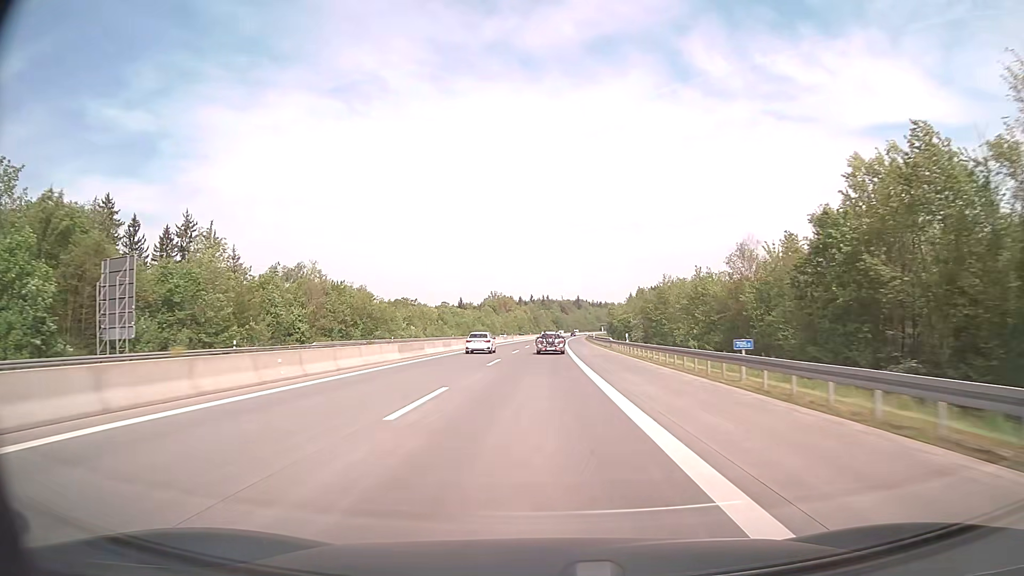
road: motorway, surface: asphalt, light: Day
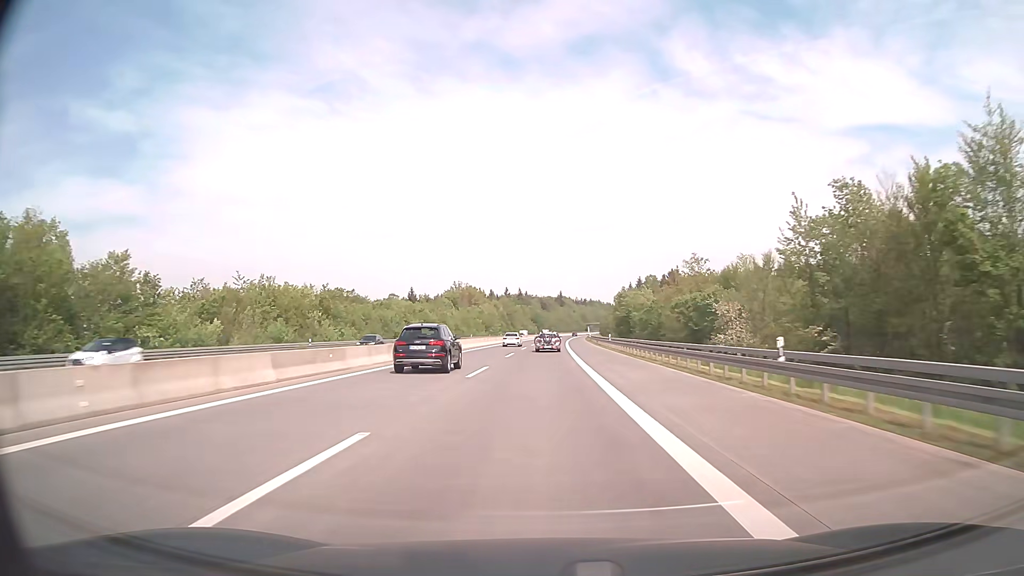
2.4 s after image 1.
(+1.1, +79.3) m; +2°
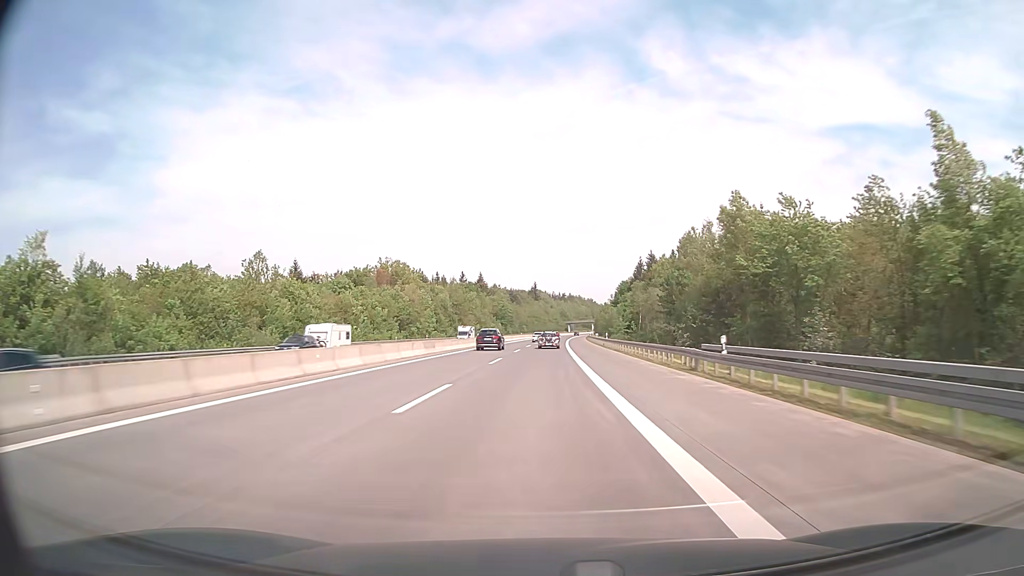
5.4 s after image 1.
(+1.9, +99.1) m; +2°
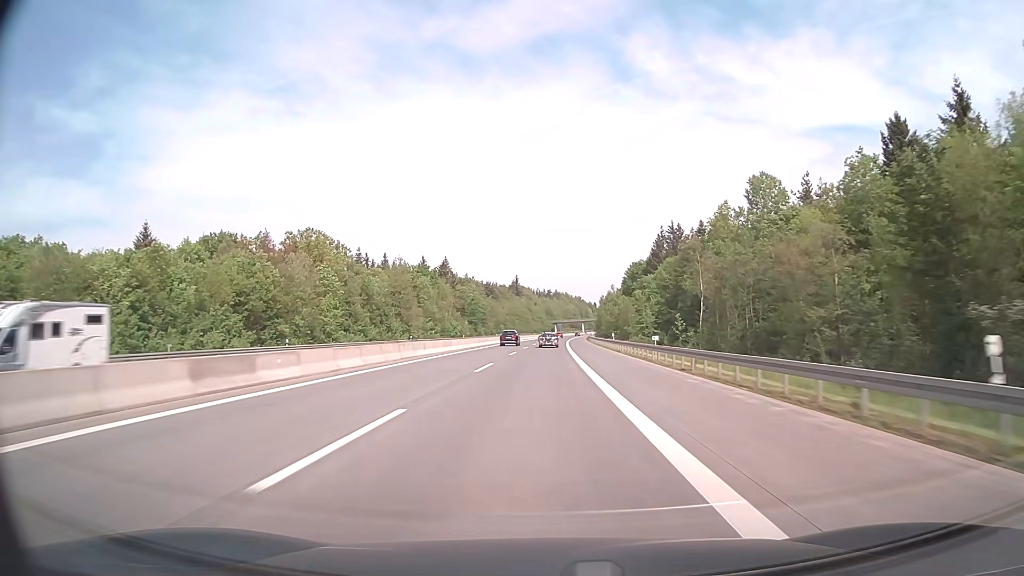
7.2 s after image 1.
(+0.7, +59.5) m; +1°
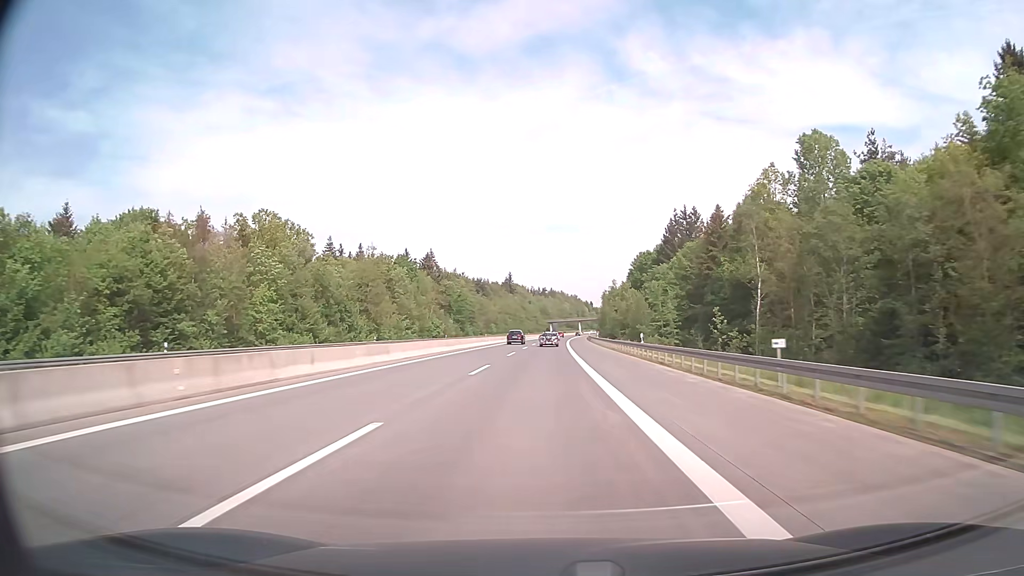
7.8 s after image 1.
(+0.1, +19.8) m; 0°
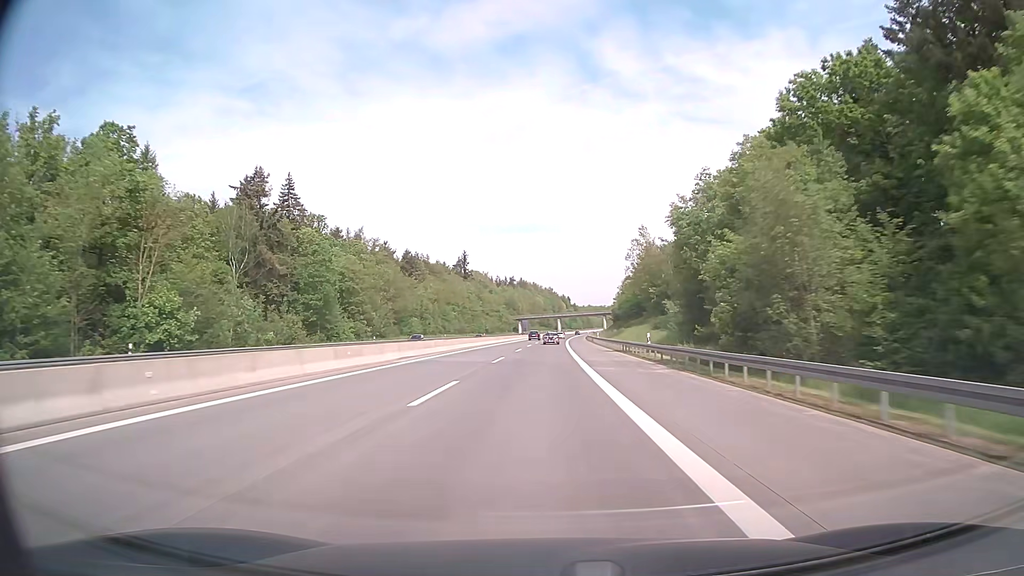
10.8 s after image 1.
(+2.0, +99.0) m; +2°
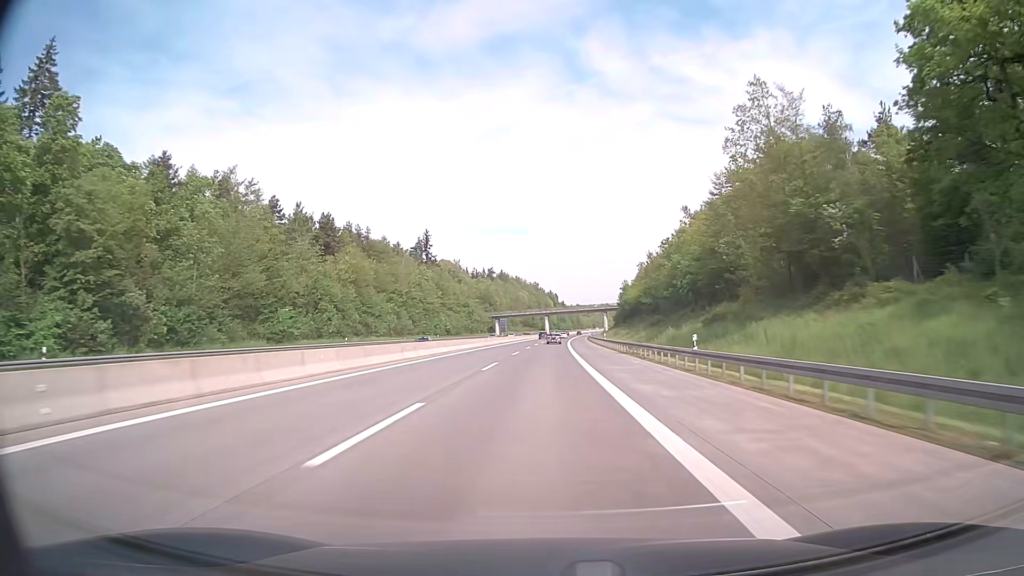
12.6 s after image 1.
(+0.6, +59.4) m; +1°
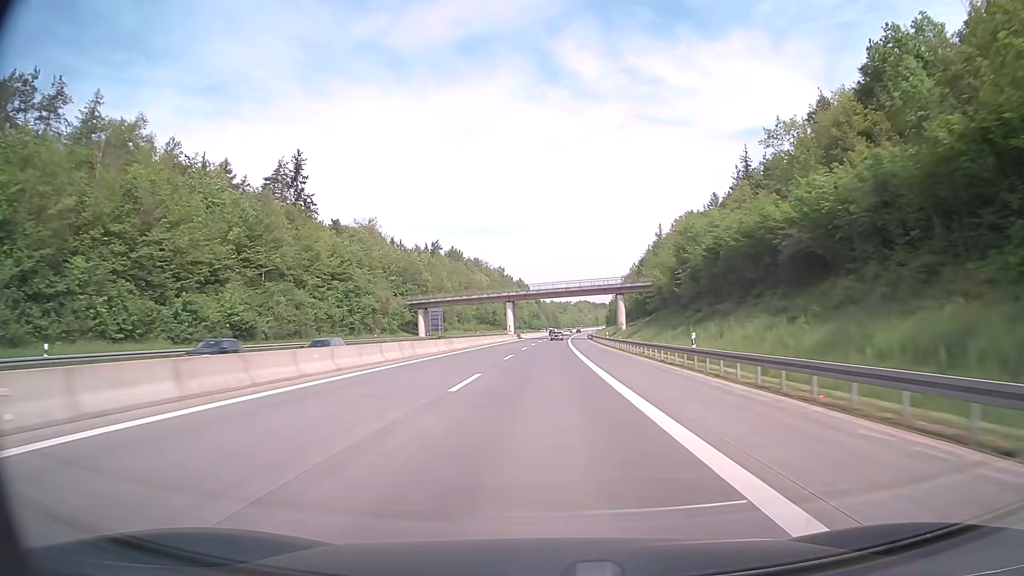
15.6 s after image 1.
(+1.9, +99.0) m; +2°
(0, +10) (0, +20) (0, +30) (0, +40) (+1, +50) (+1, +60) (+1, +70) (+1, +80) (+2, +90) (+2, +100) m
